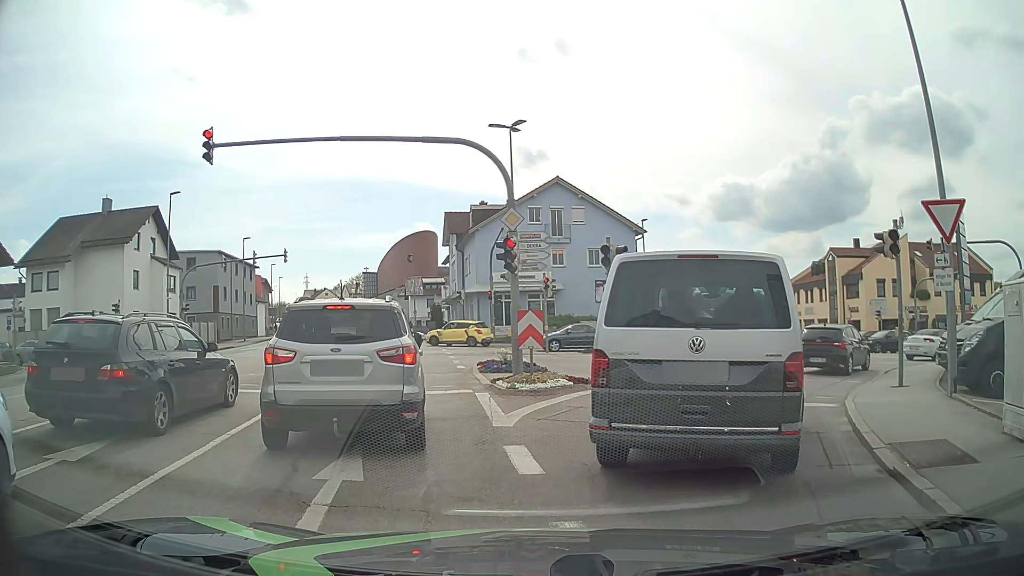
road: tertiary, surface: asphalt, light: Day
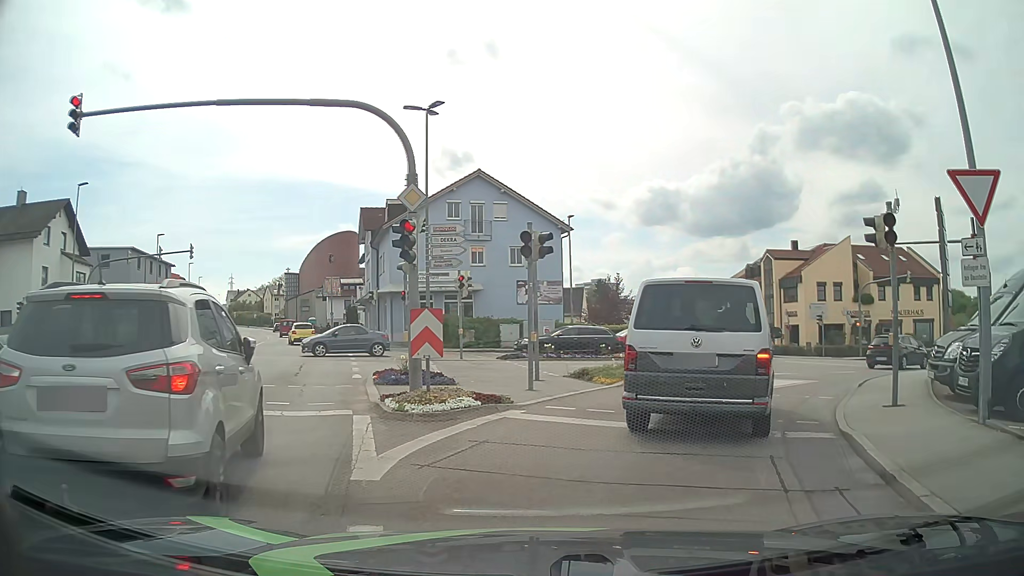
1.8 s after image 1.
(+0.3, +3.3) m; +9°
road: tertiary_link
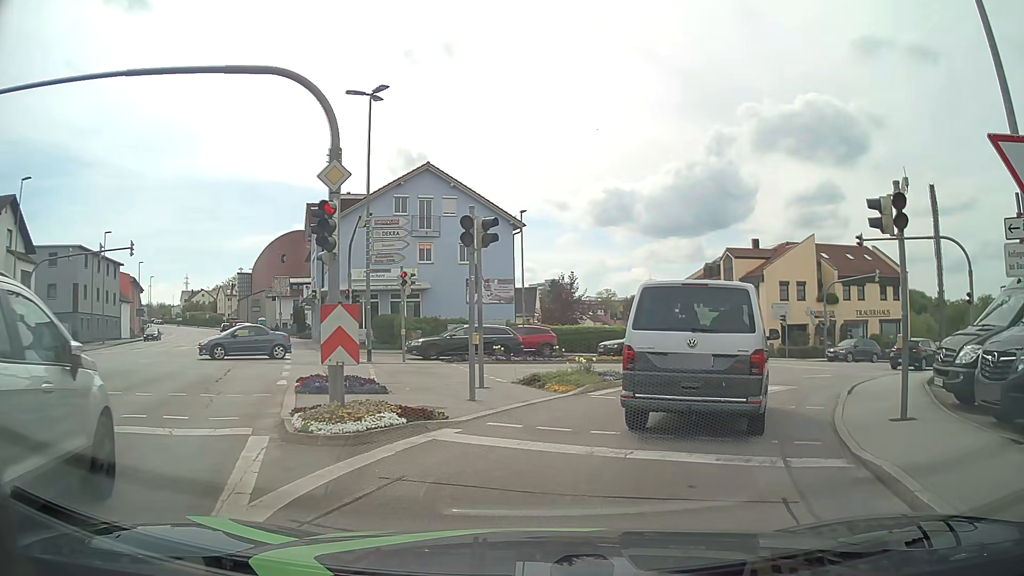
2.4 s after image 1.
(+0.1, +2.0) m; +4°
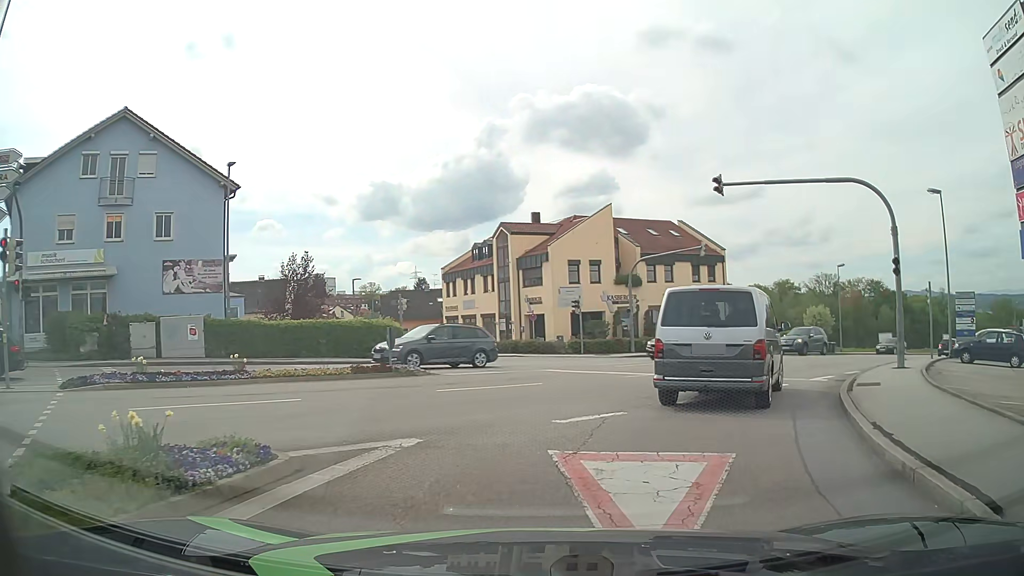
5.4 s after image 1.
(+1.8, +10.6) m; +21°
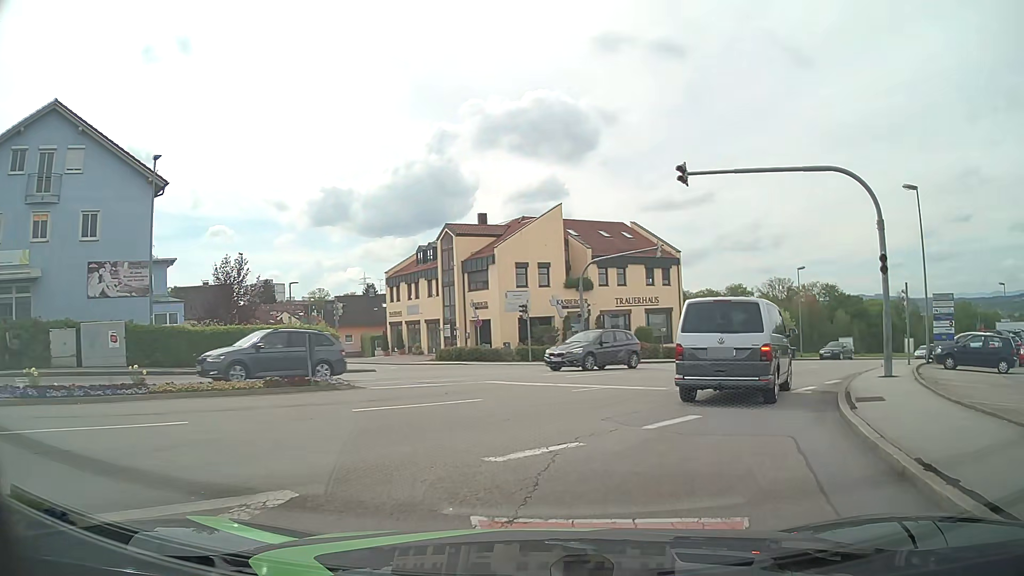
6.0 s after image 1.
(+0.1, +2.4) m; +4°
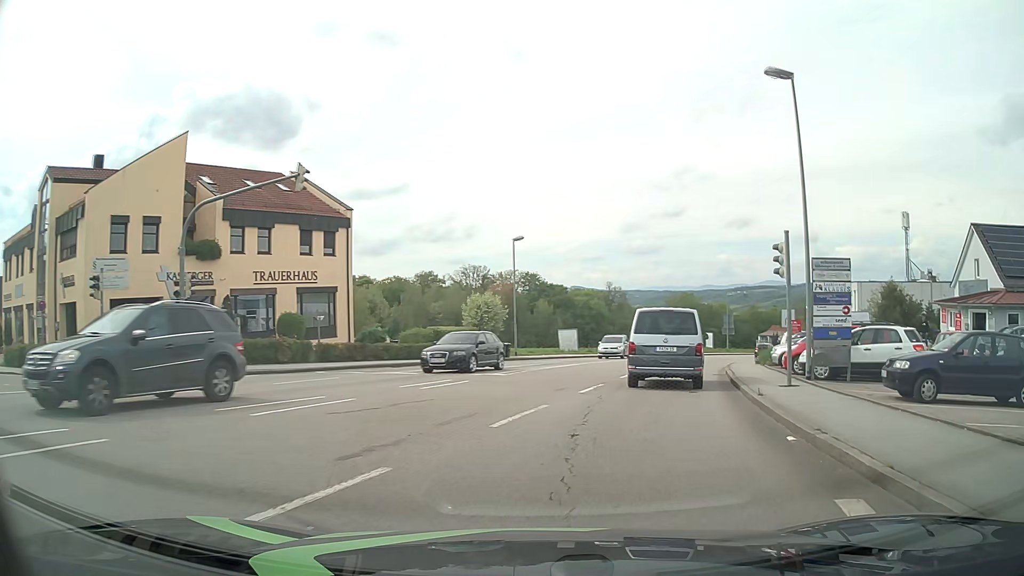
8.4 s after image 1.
(+3.4, +15.6) m; +25°
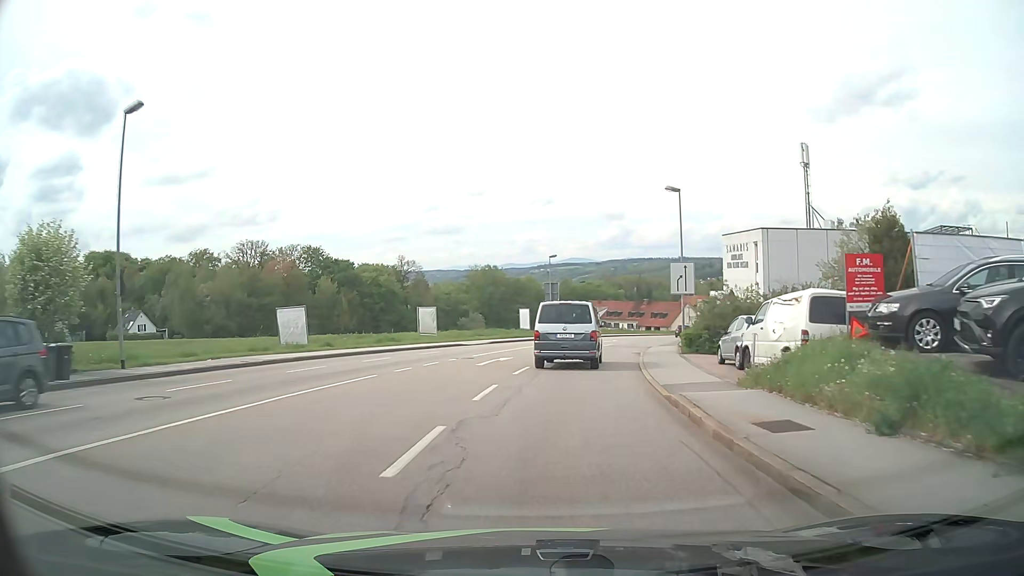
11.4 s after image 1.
(+5.4, +26.9) m; +17°
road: tertiary
